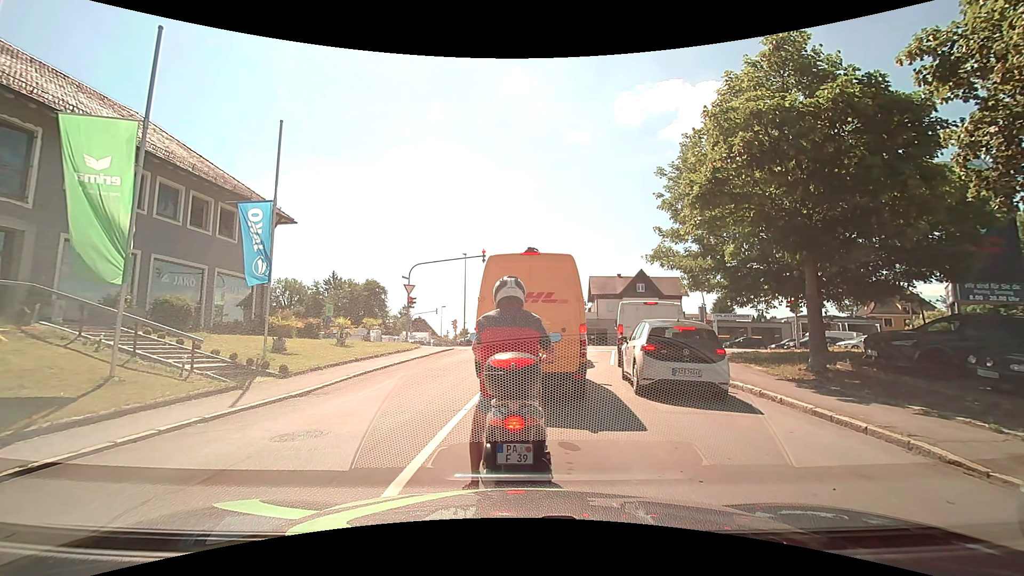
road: residential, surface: asphalt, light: Day
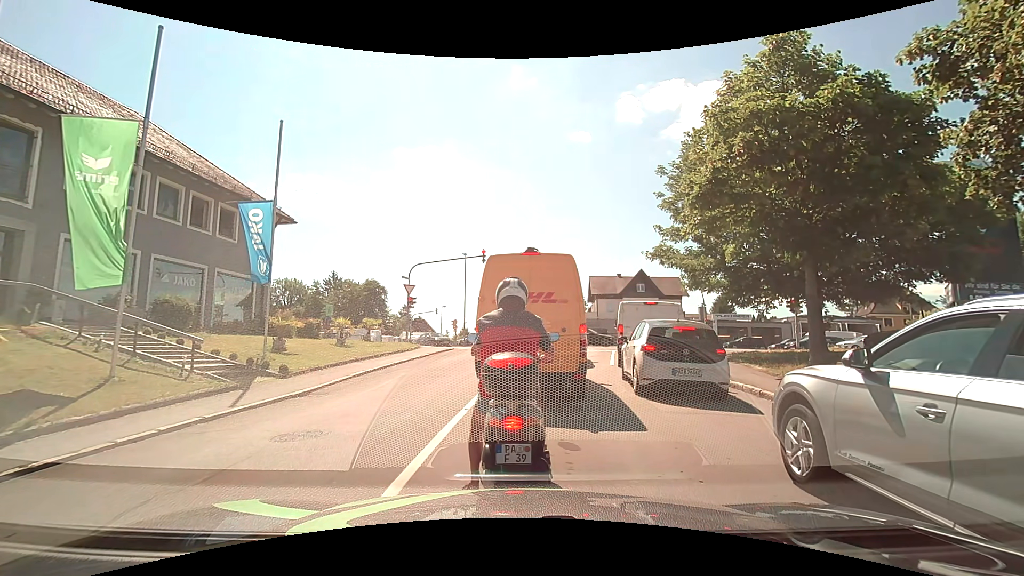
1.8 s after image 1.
(0.0, 0.0) m; 0°
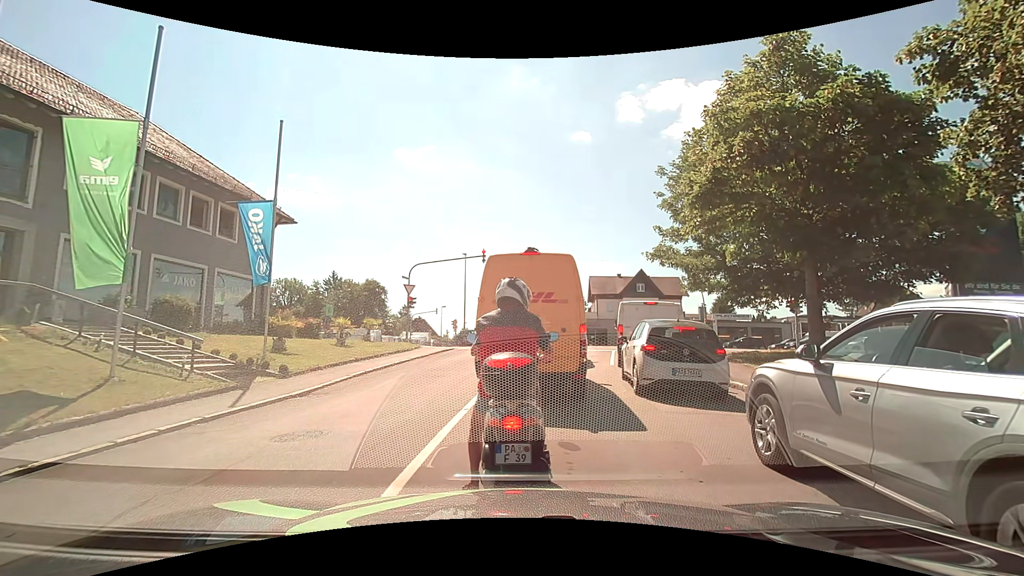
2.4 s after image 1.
(0.0, 0.0) m; 0°
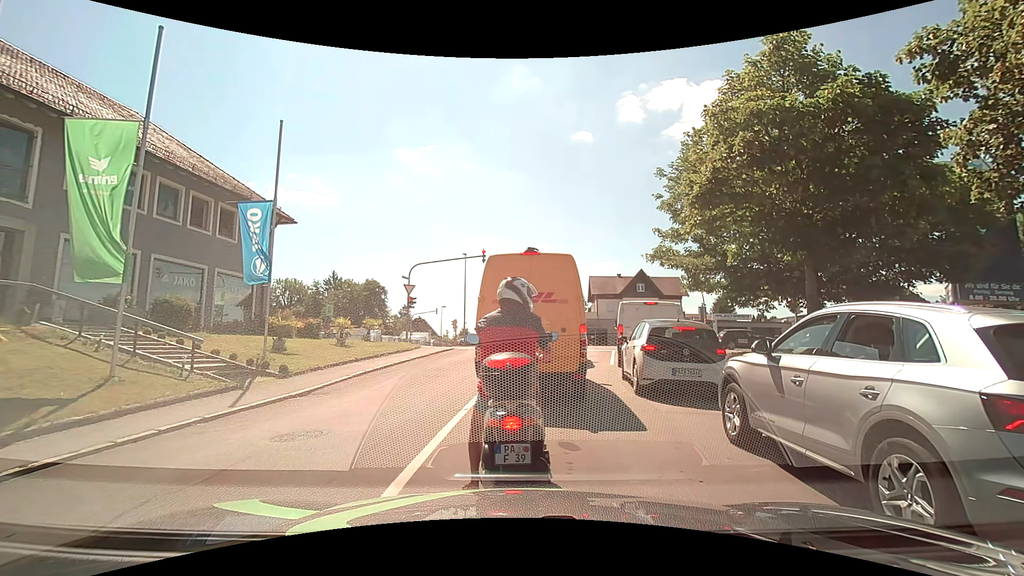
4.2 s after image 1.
(0.0, 0.0) m; 0°
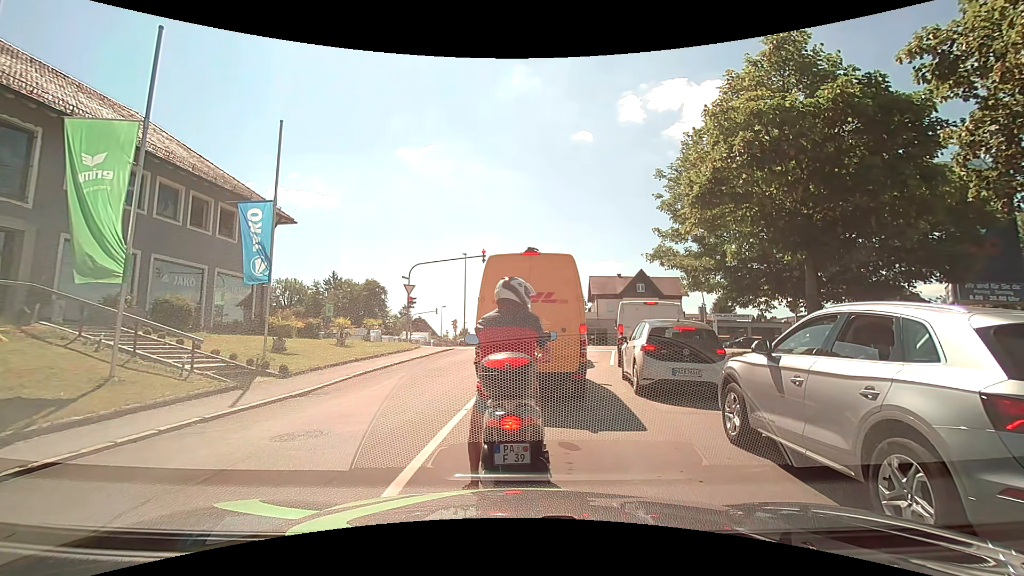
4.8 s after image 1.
(0.0, 0.0) m; 0°
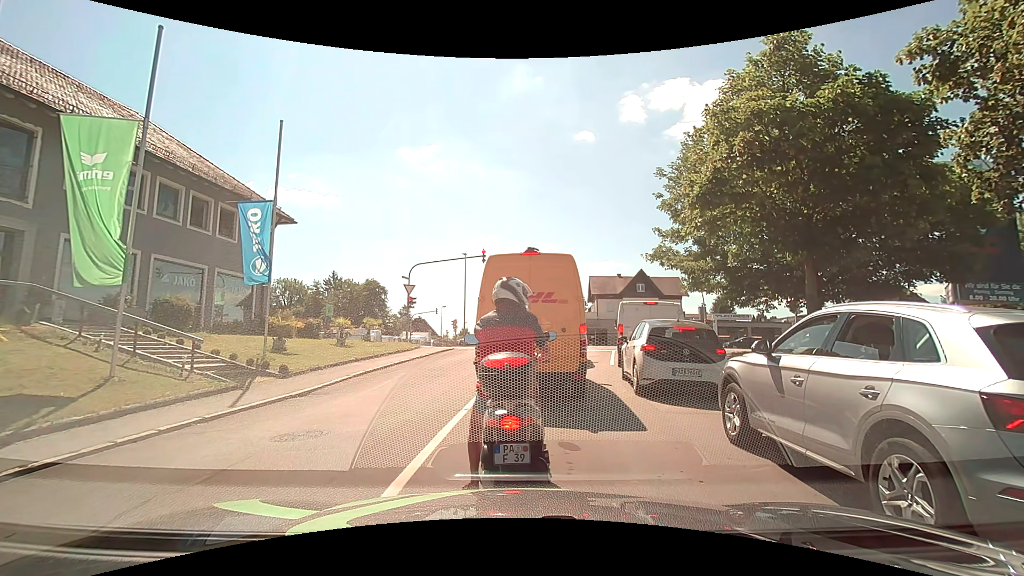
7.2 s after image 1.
(0.0, 0.0) m; 0°
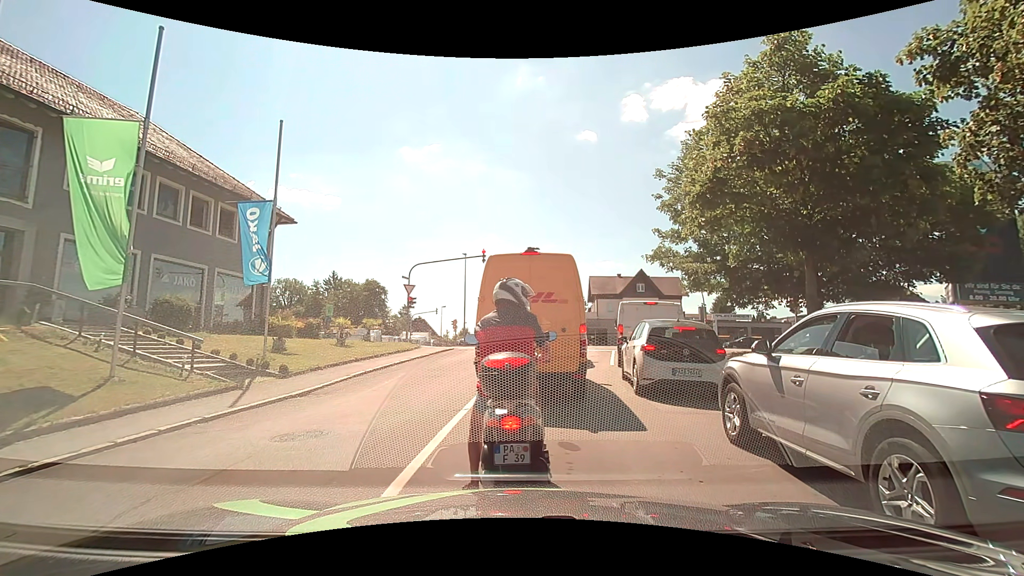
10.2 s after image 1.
(0.0, 0.0) m; 0°
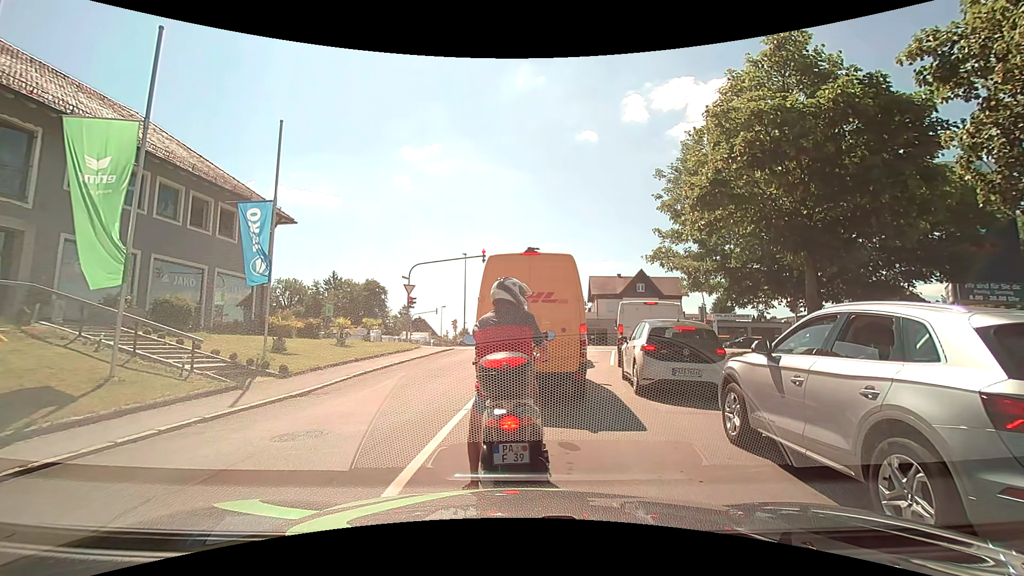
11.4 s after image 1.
(0.0, 0.0) m; 0°
(0, +10) (+2, +20) (+3, +30) (+2, +40) (-5, +47) (-14, +50) (-24, +51) (-34, +52) (-44, +54) (-54, +55) m
